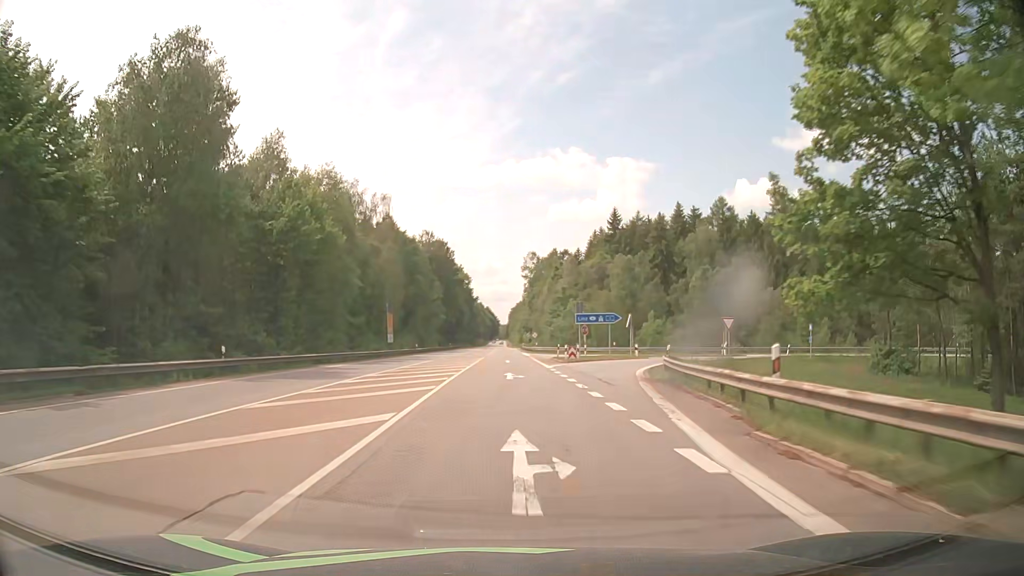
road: secondary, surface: asphalt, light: Day
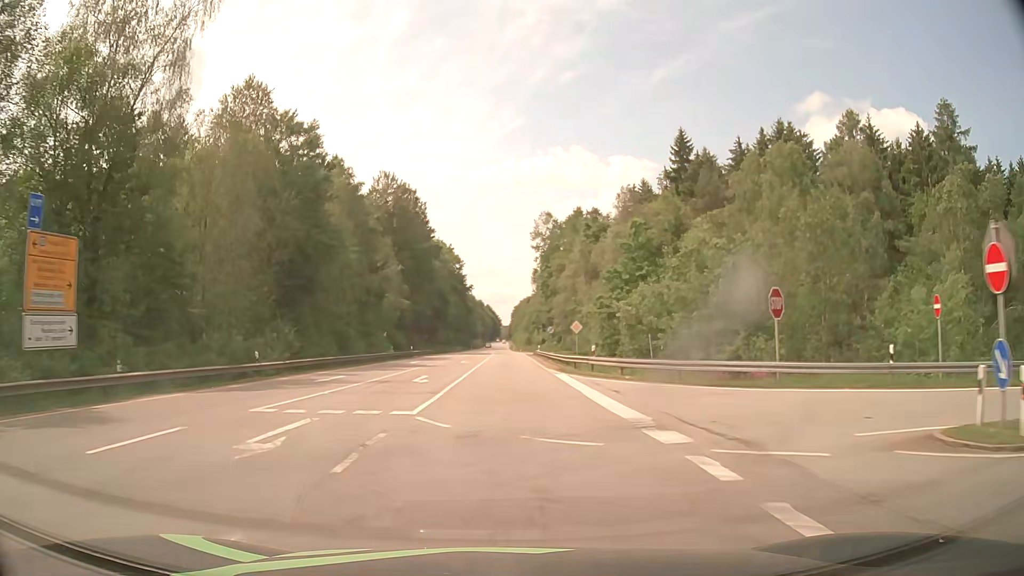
(0.0, +53.6) m; -1°
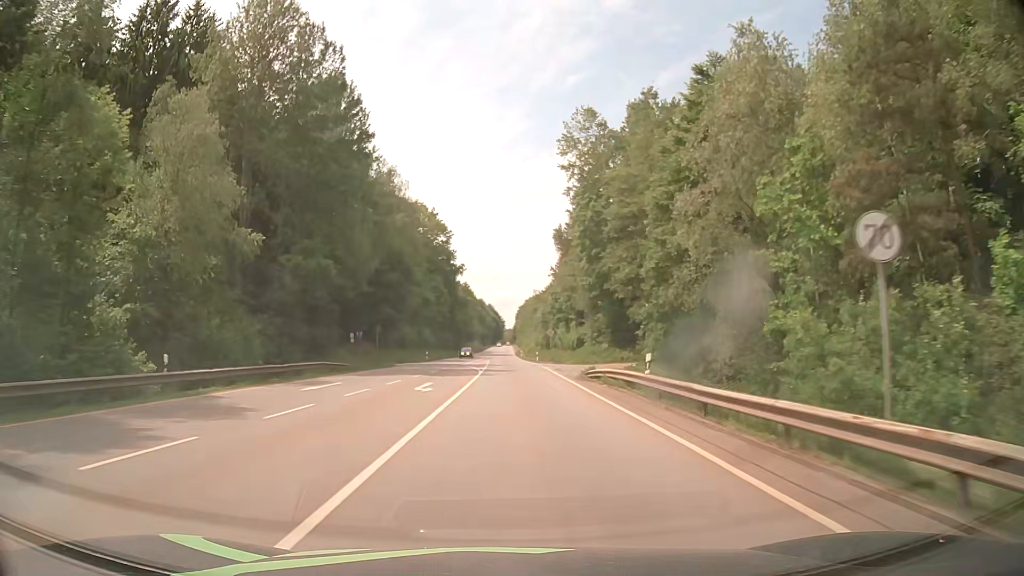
(+0.2, +54.3) m; 0°
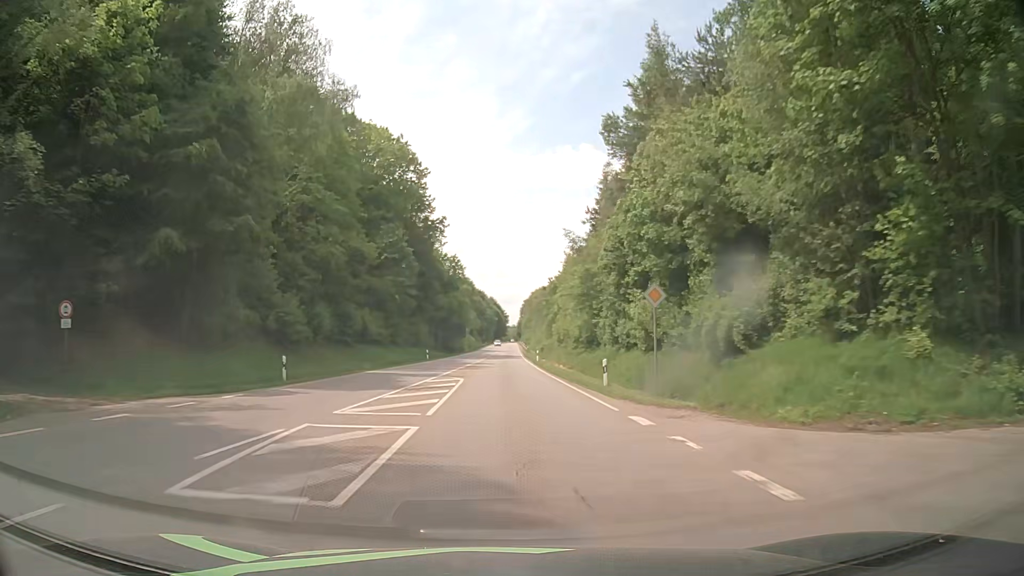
(0.0, +47.2) m; 0°
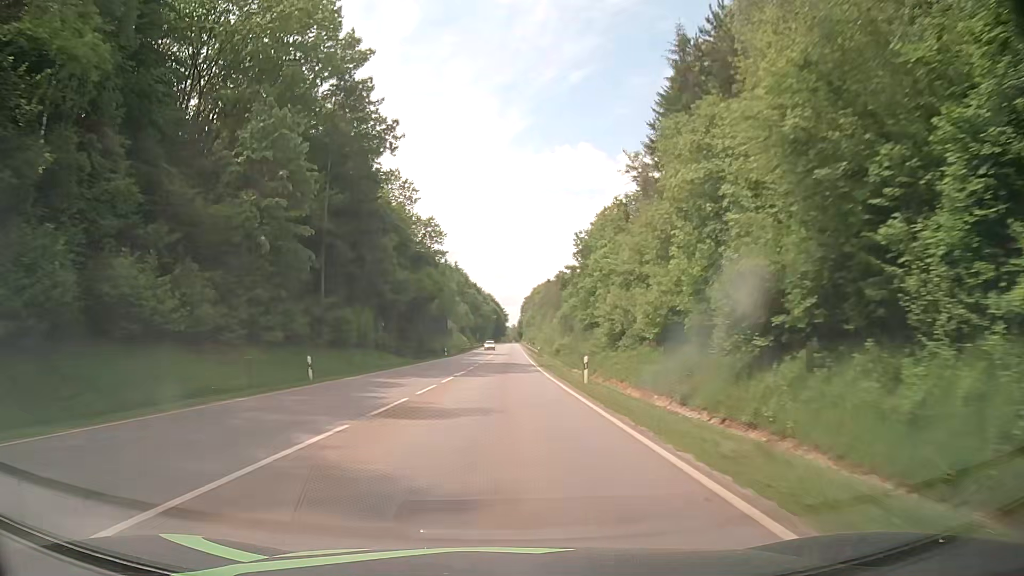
(-0.1, +38.5) m; 0°
